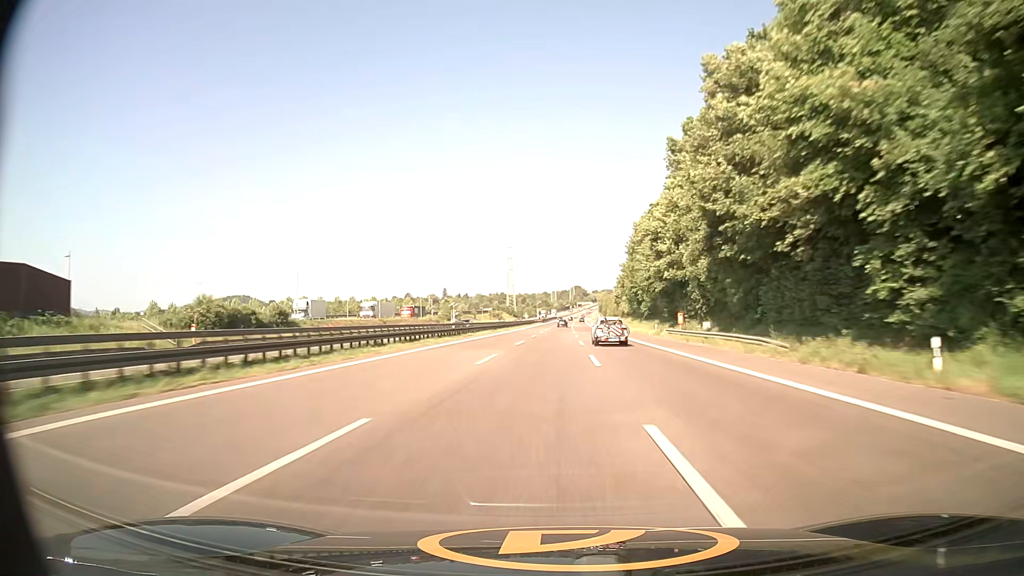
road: motorway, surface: asphalt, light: Day
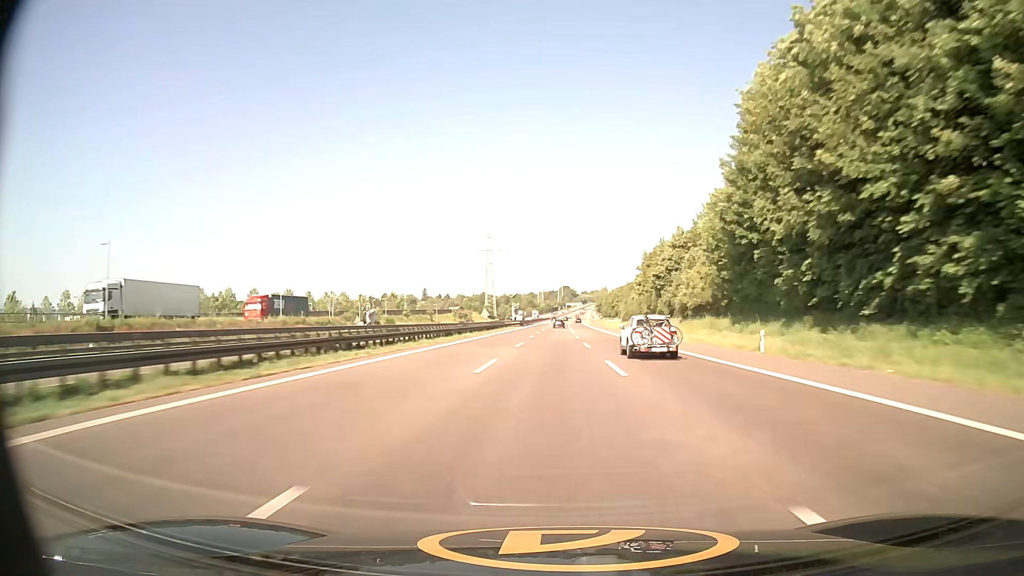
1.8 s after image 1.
(+0.7, +75.6) m; +1°
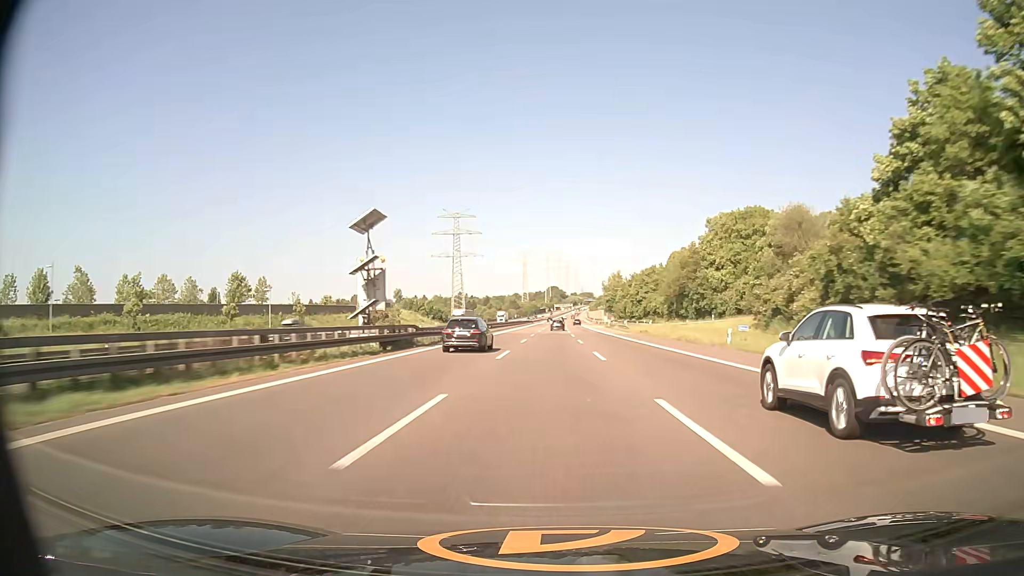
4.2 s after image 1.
(+0.8, +100.6) m; +1°
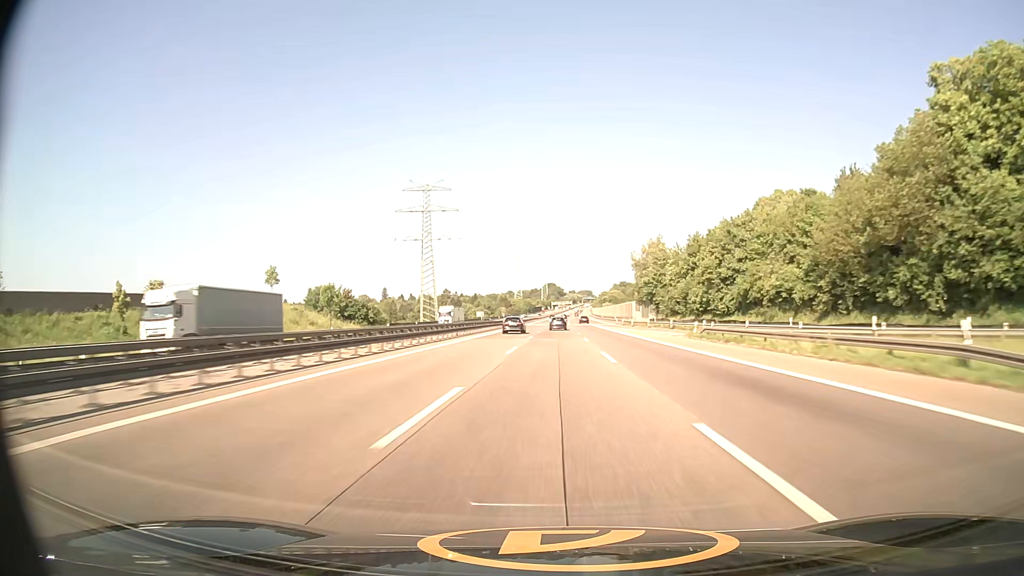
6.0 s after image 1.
(+0.3, +75.0) m; 0°
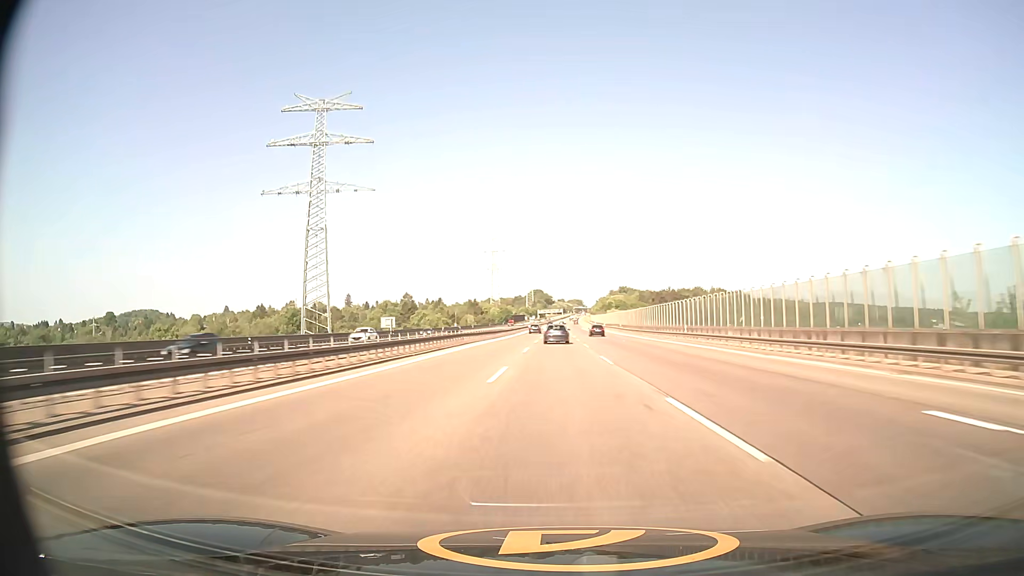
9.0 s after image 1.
(+0.6, +120.2) m; +1°
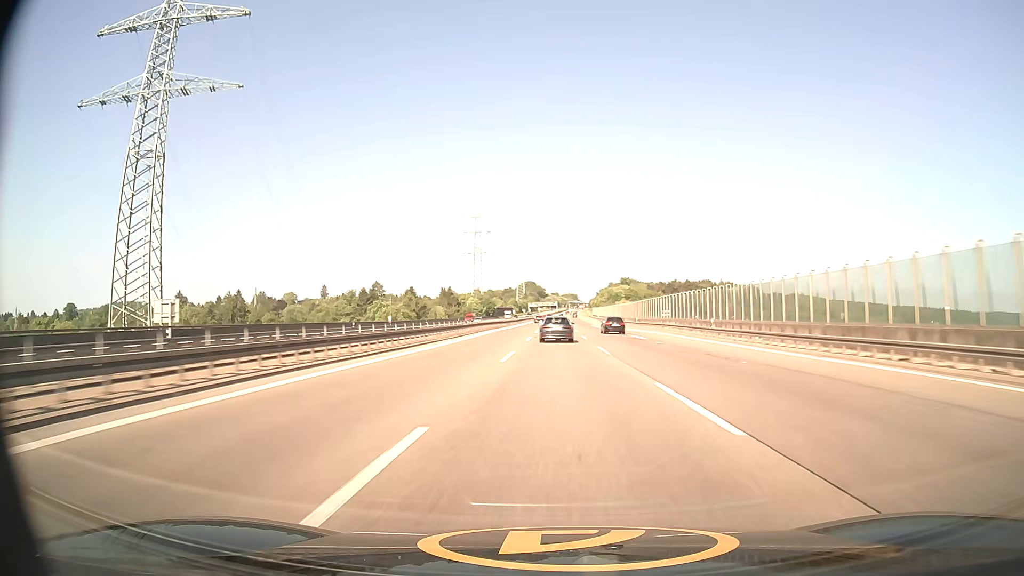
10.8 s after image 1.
(+0.3, +69.9) m; +1°
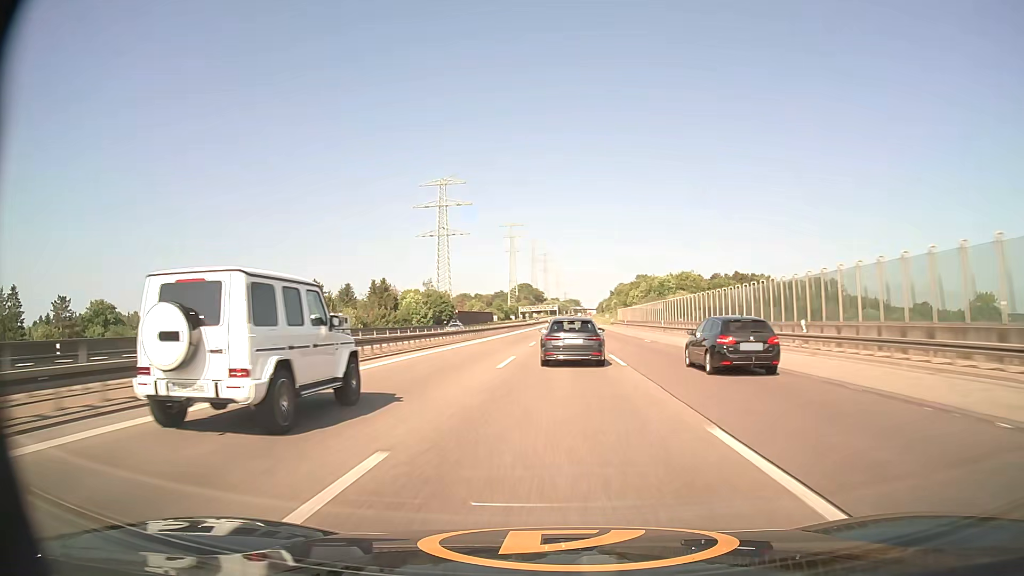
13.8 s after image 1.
(+0.9, +112.7) m; 0°
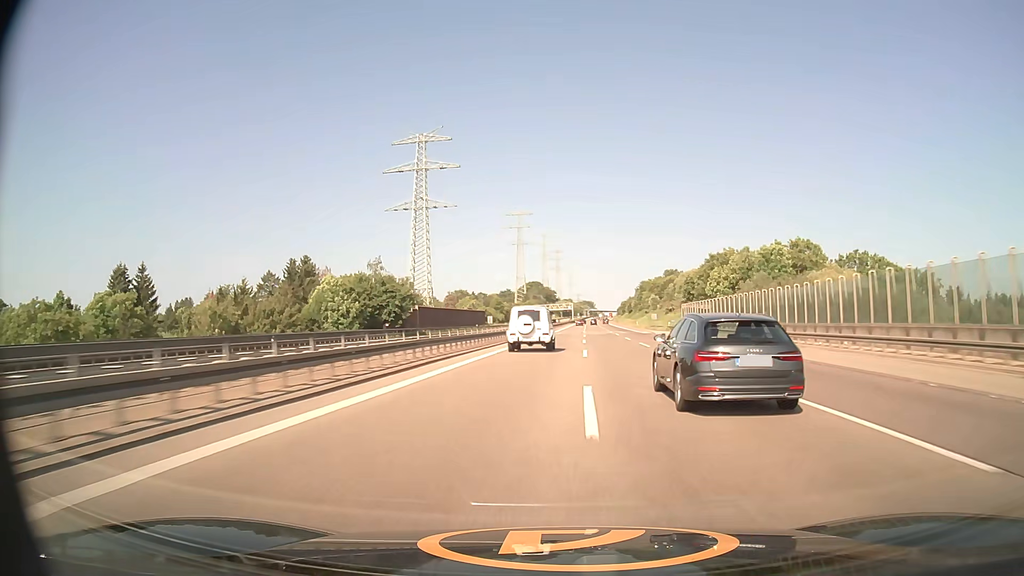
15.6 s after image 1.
(-1.1, +67.5) m; -1°
(0, +10) (0, +20) (0, +30) (0, +40) (0, +50) (+1, +60) (+1, +70) (+1, +80) (+2, +90) (+2, +100) m
